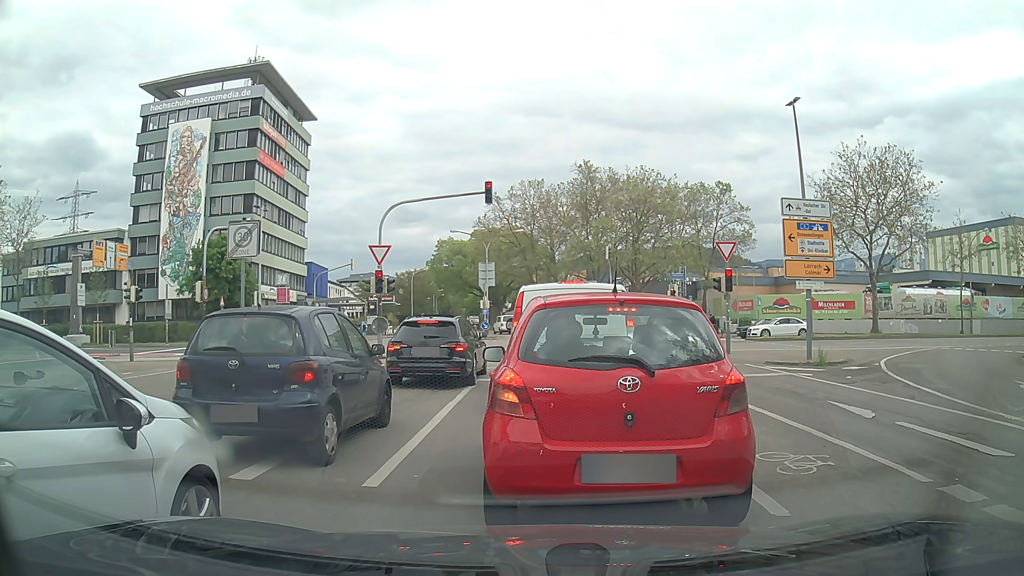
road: tertiary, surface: asphalt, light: Day
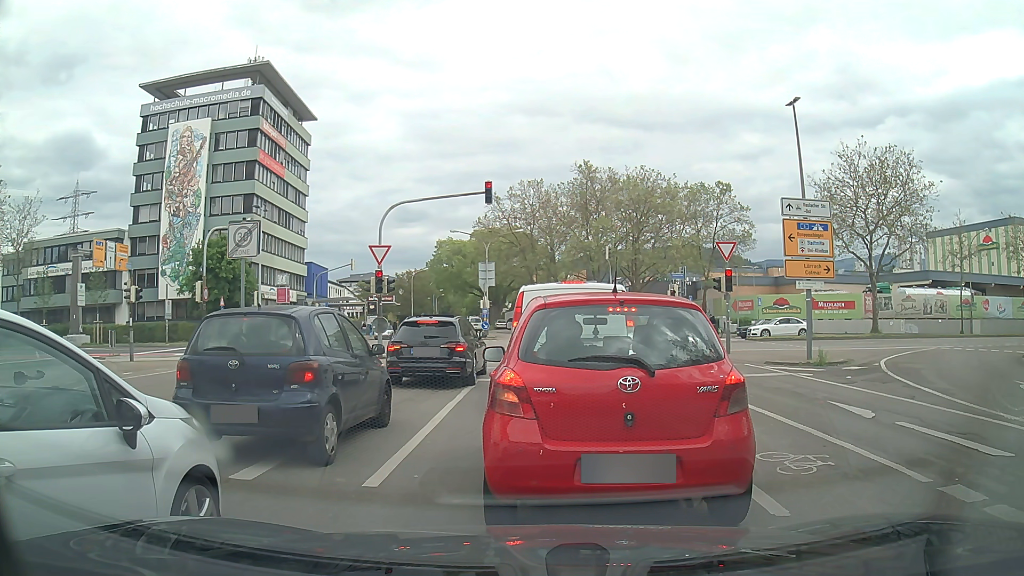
(0.0, 0.0) m; 0°
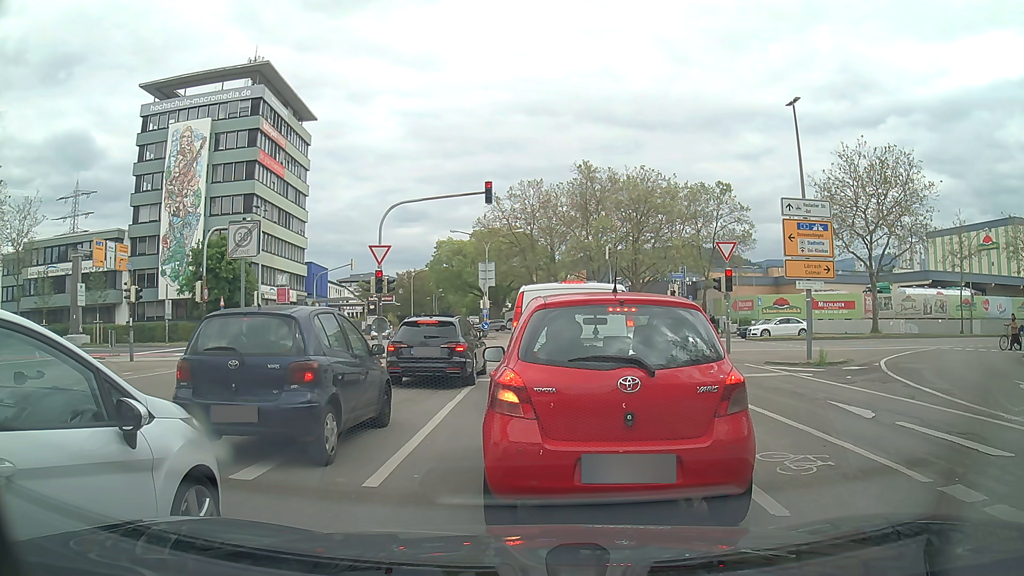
(0.0, 0.0) m; 0°
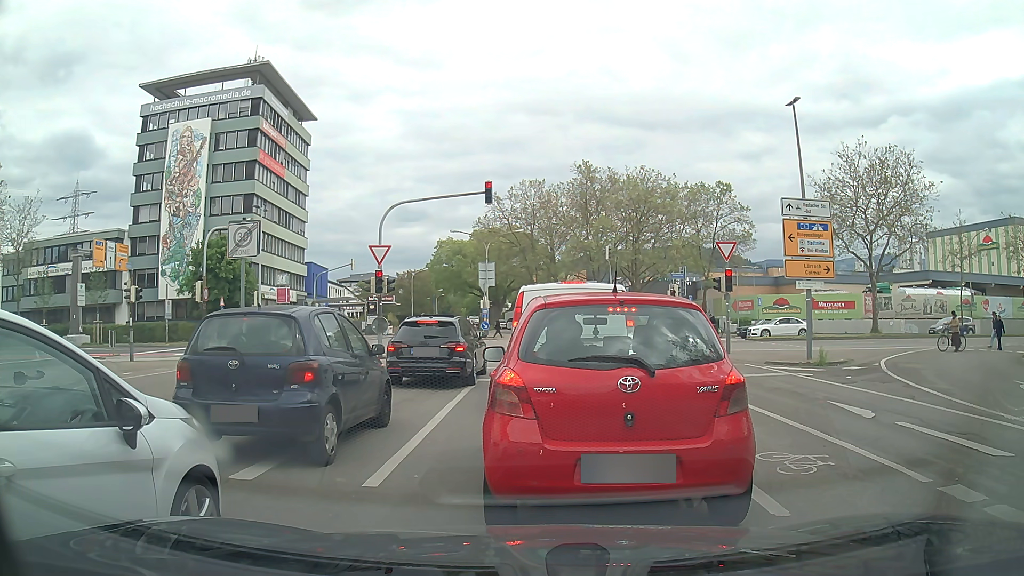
(0.0, 0.0) m; 0°
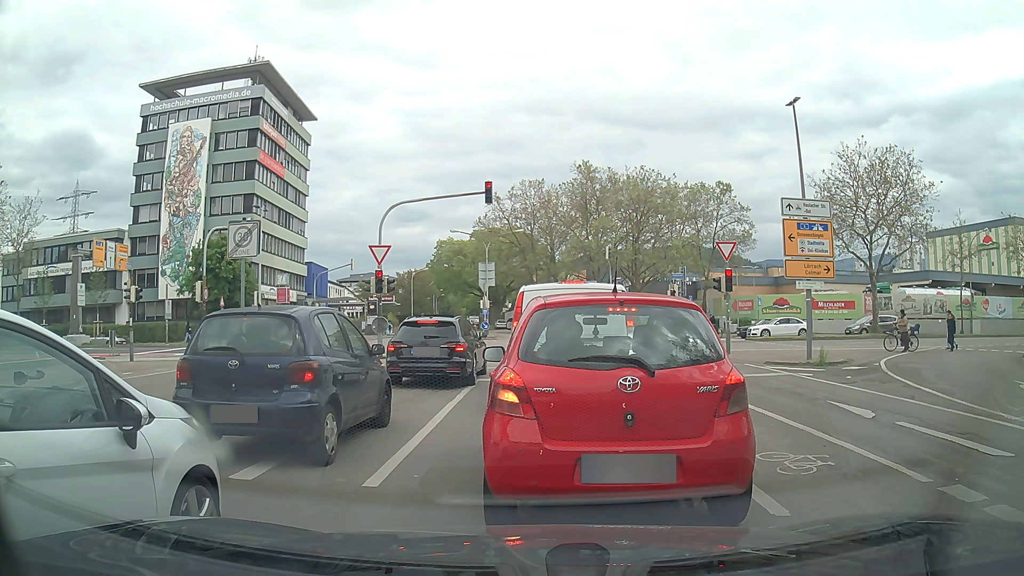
(0.0, 0.0) m; 0°
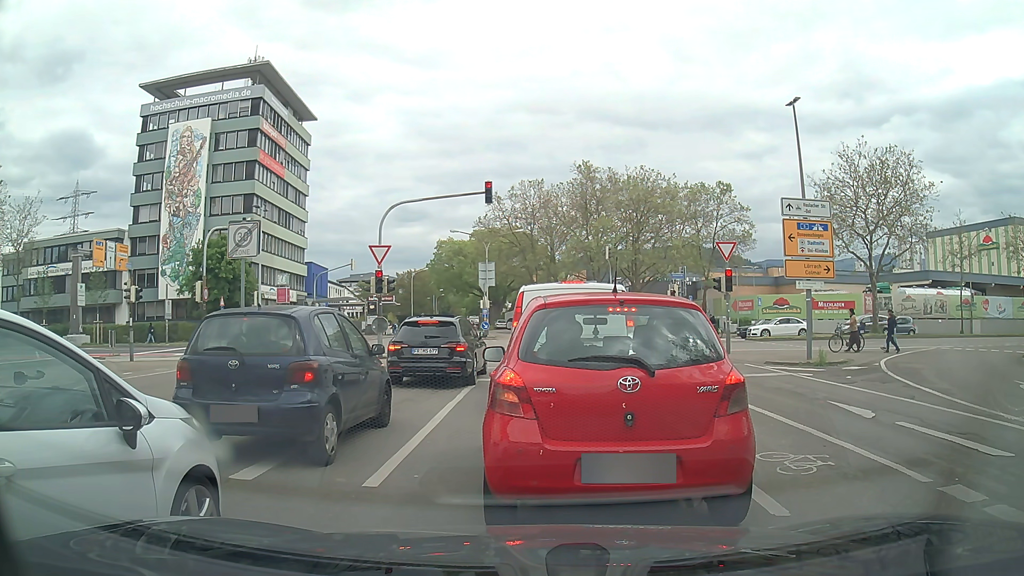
(0.0, 0.0) m; 0°
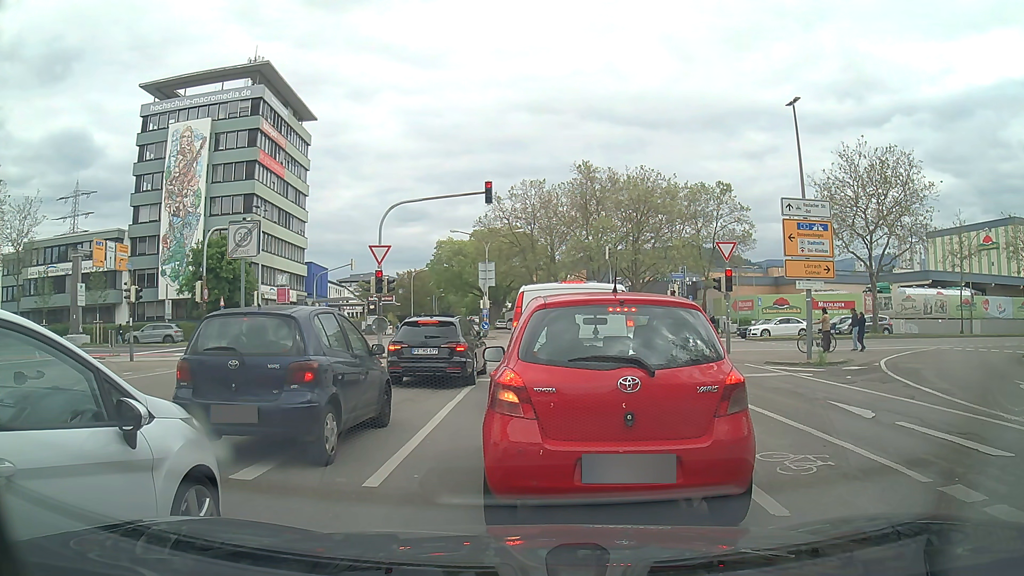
(0.0, 0.0) m; 0°
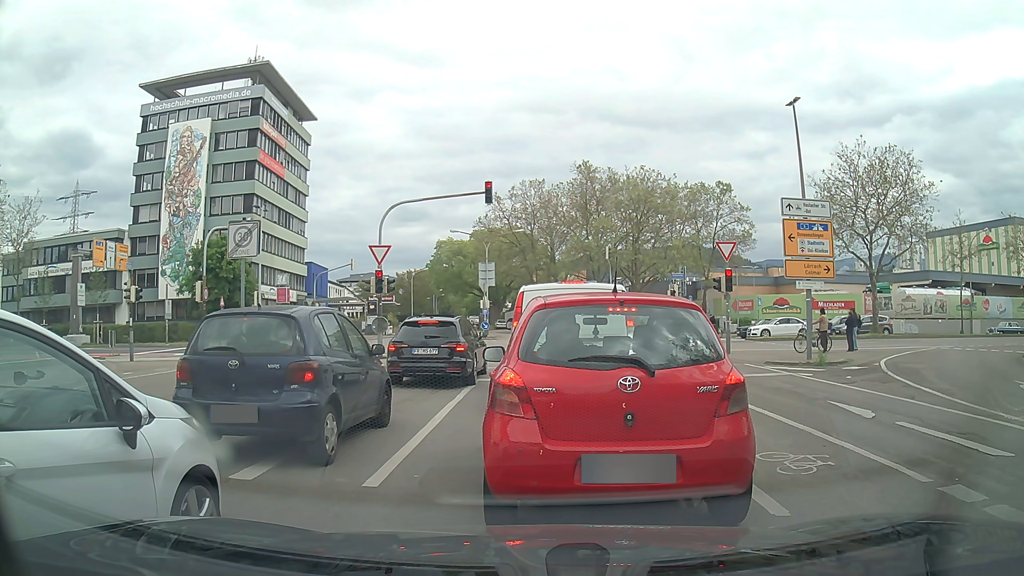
(0.0, 0.0) m; 0°
(+1, +10) (+2, +20) (+2, +30) (0, +40) (-7, +46) (-17, +48) (-27, +48) (-37, +48) (-47, +48) (-57, +48) m
